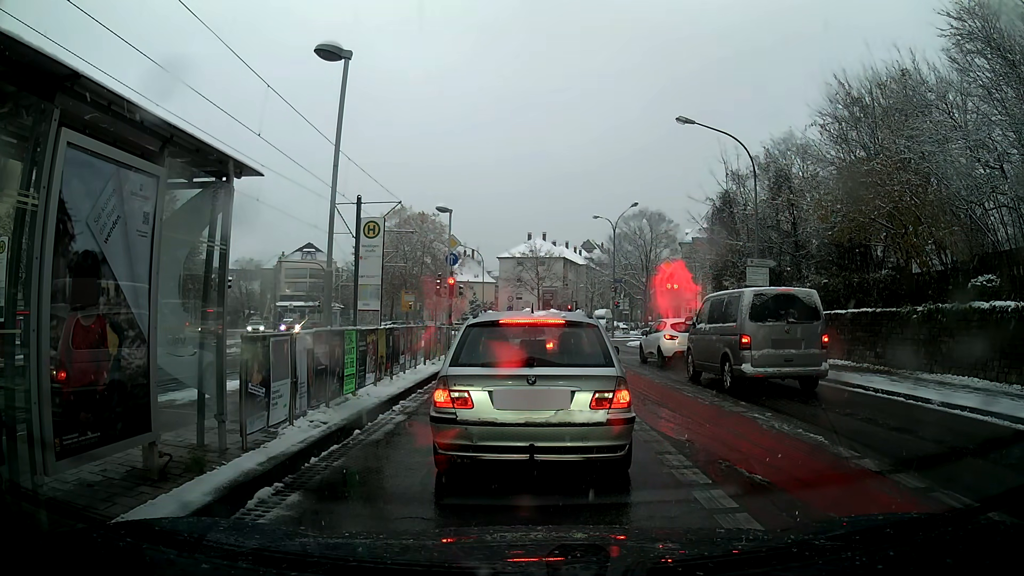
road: secondary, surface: asphalt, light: Day
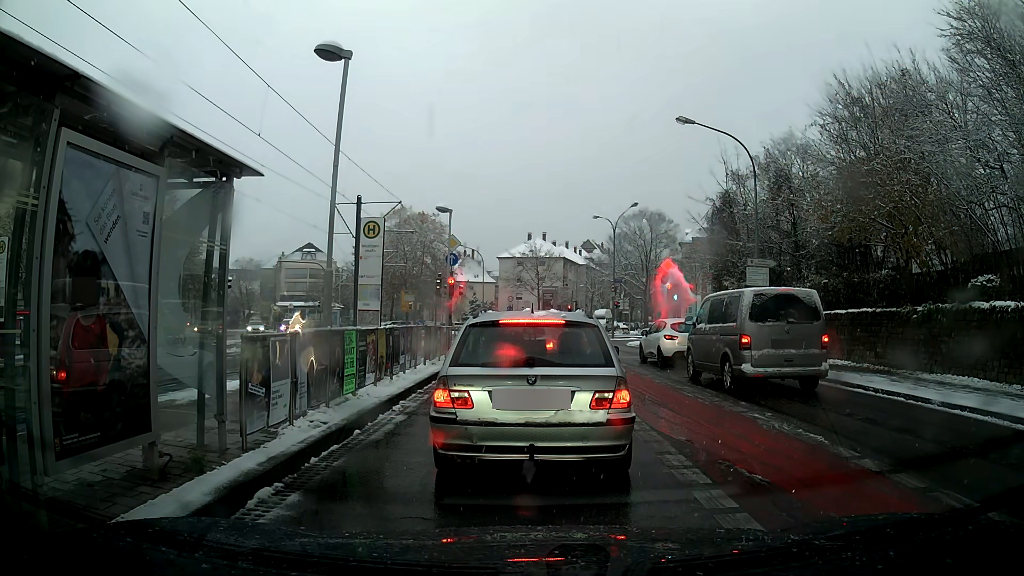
(0.0, 0.0) m; 0°
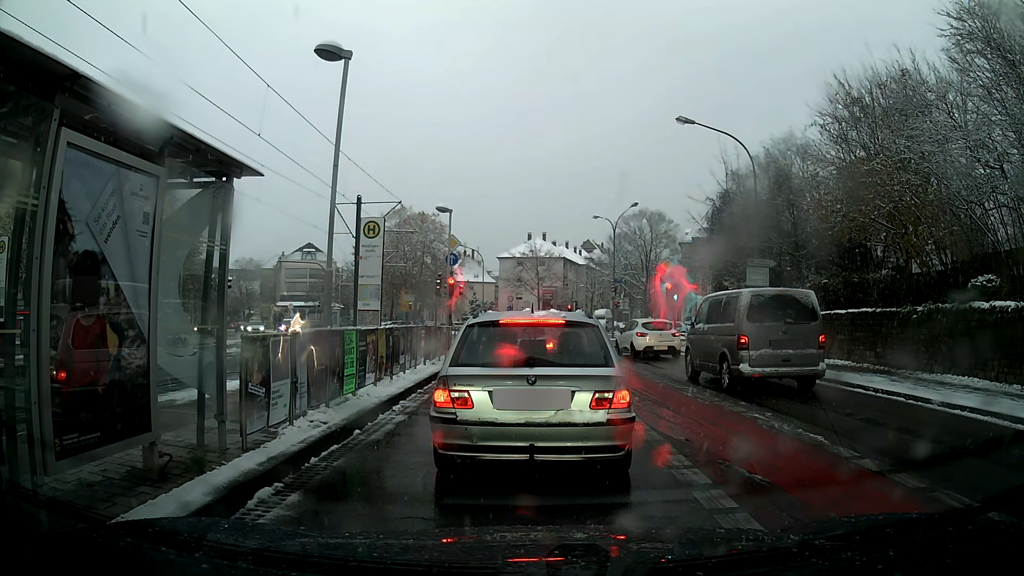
(0.0, 0.0) m; 0°
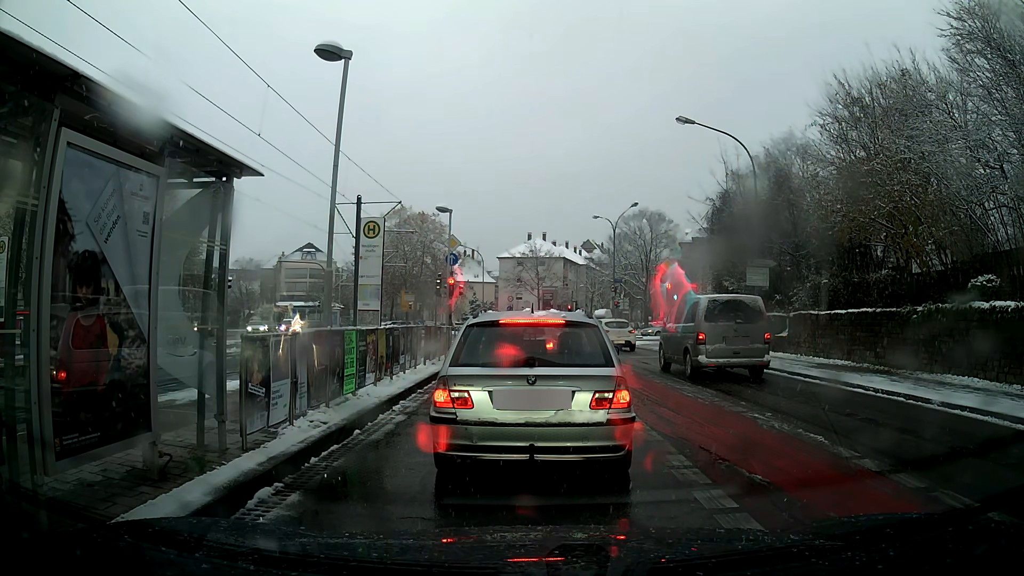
(0.0, 0.0) m; 0°
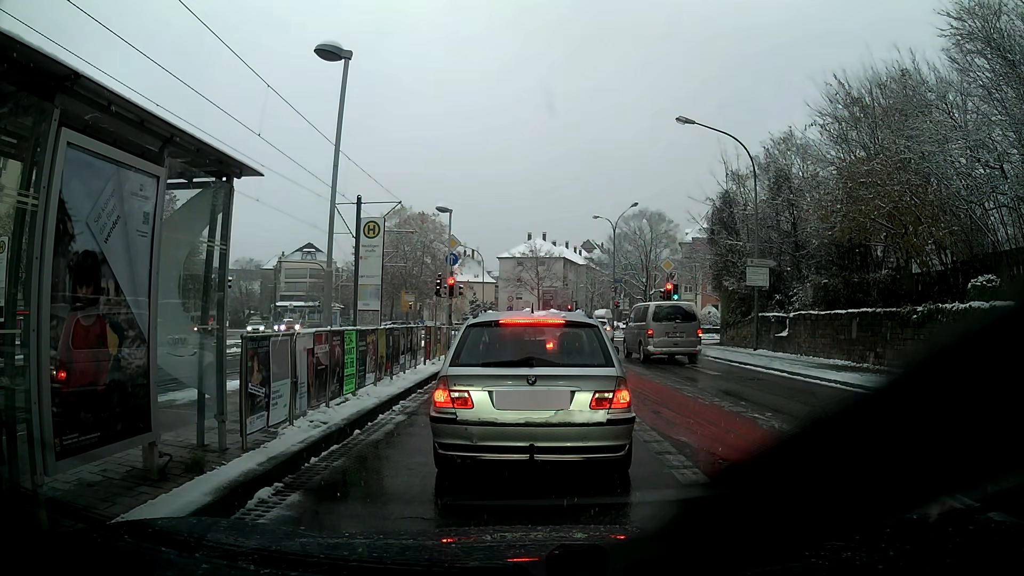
(0.0, 0.0) m; 0°
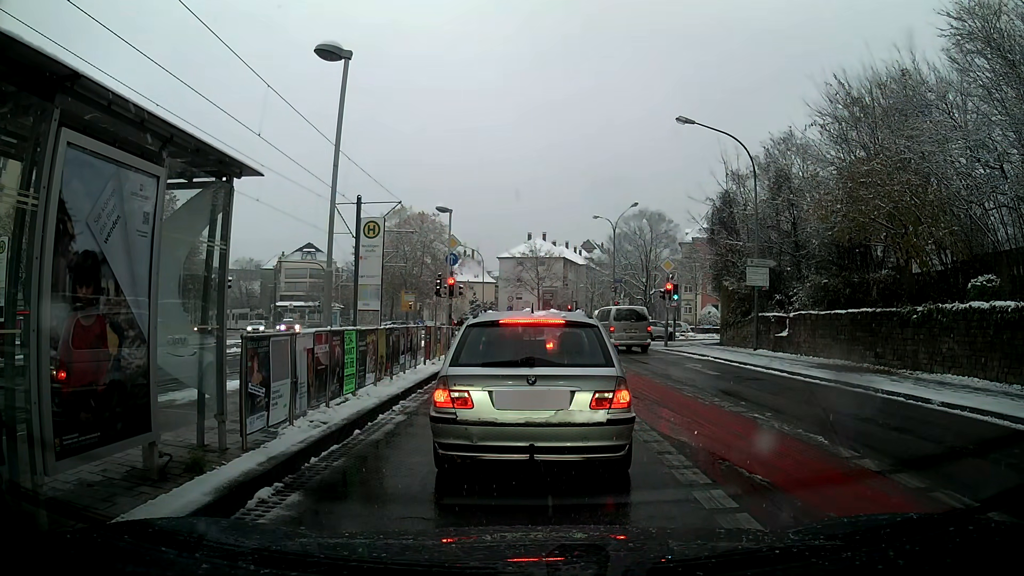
(0.0, 0.0) m; 0°
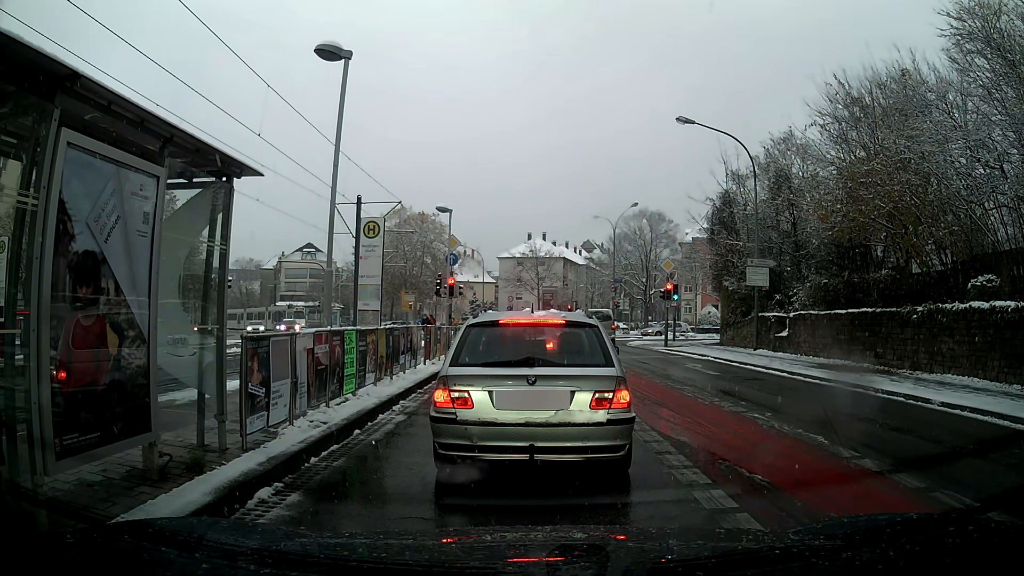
(0.0, 0.0) m; 0°
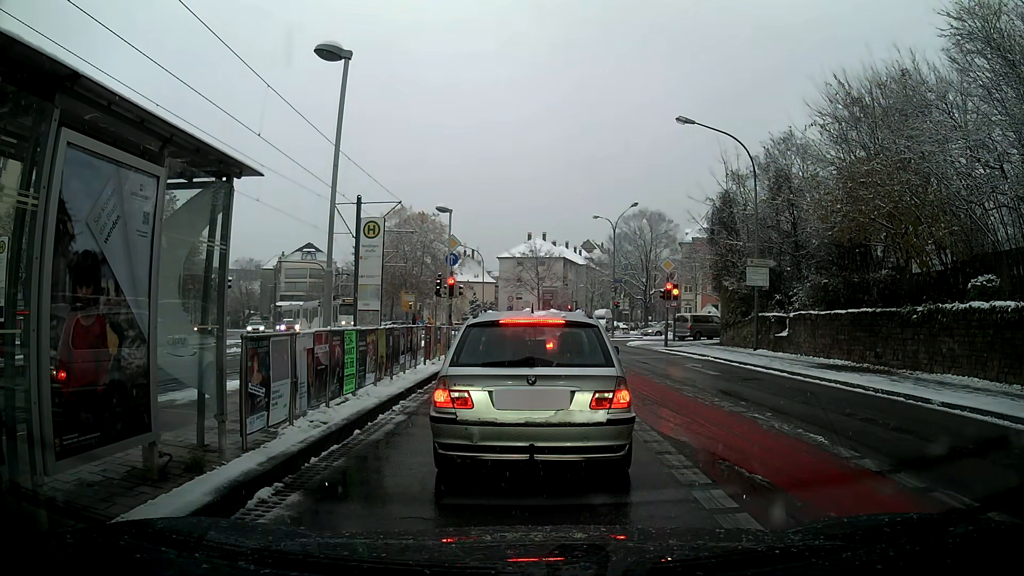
(0.0, 0.0) m; 0°
